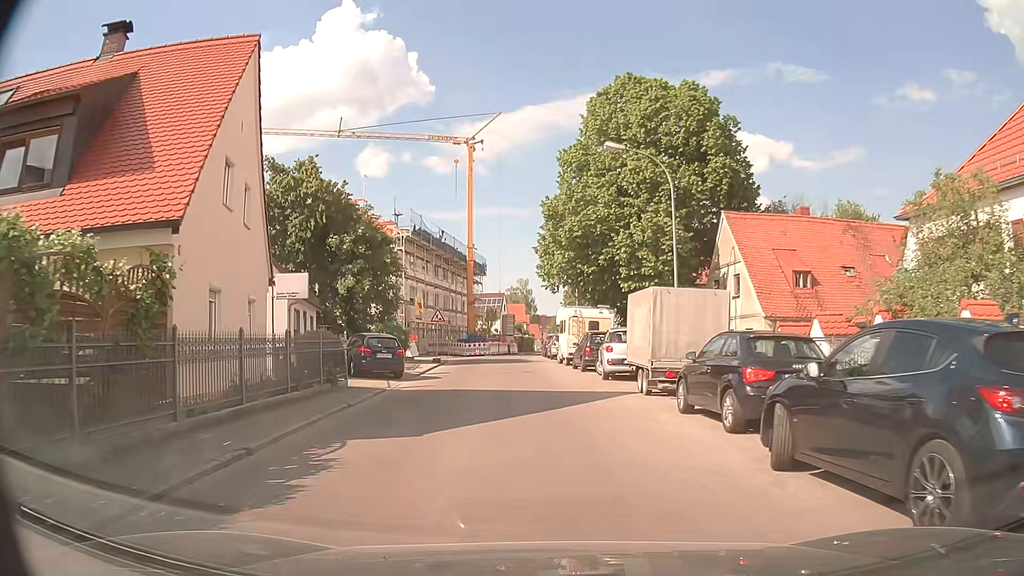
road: tertiary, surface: asphalt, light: Day
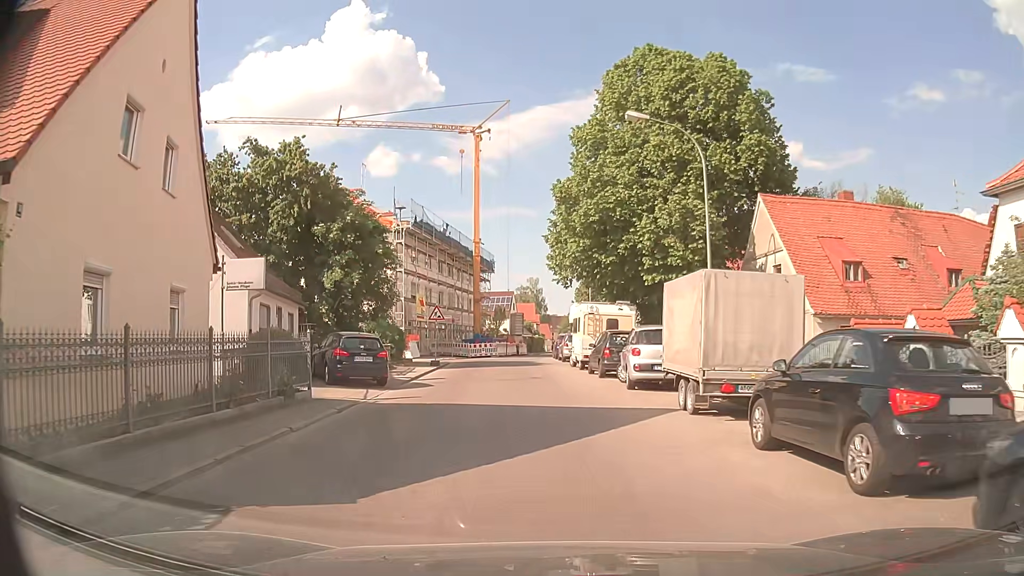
(0.0, +3.8) m; -1°
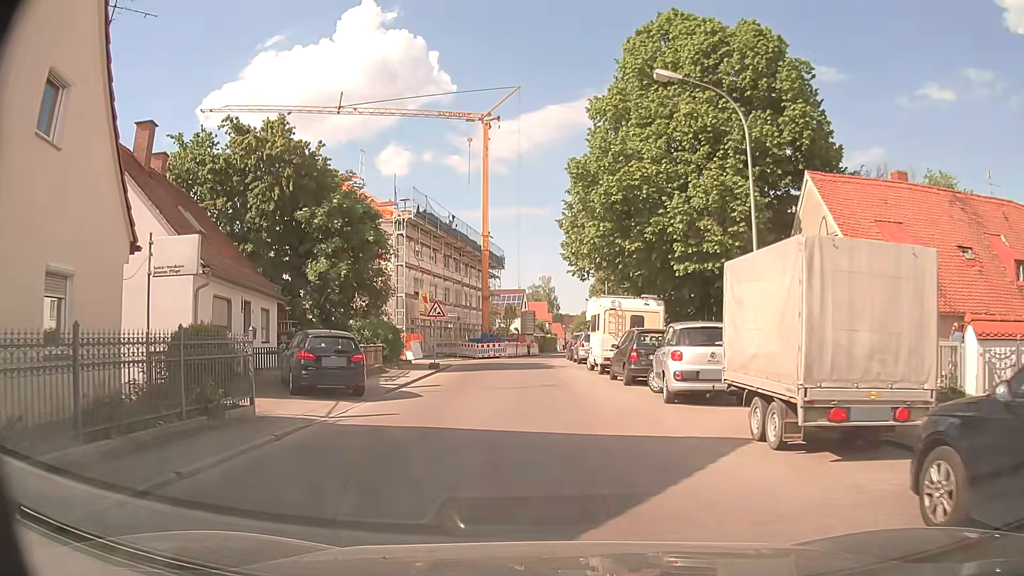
(0.0, +3.7) m; -1°
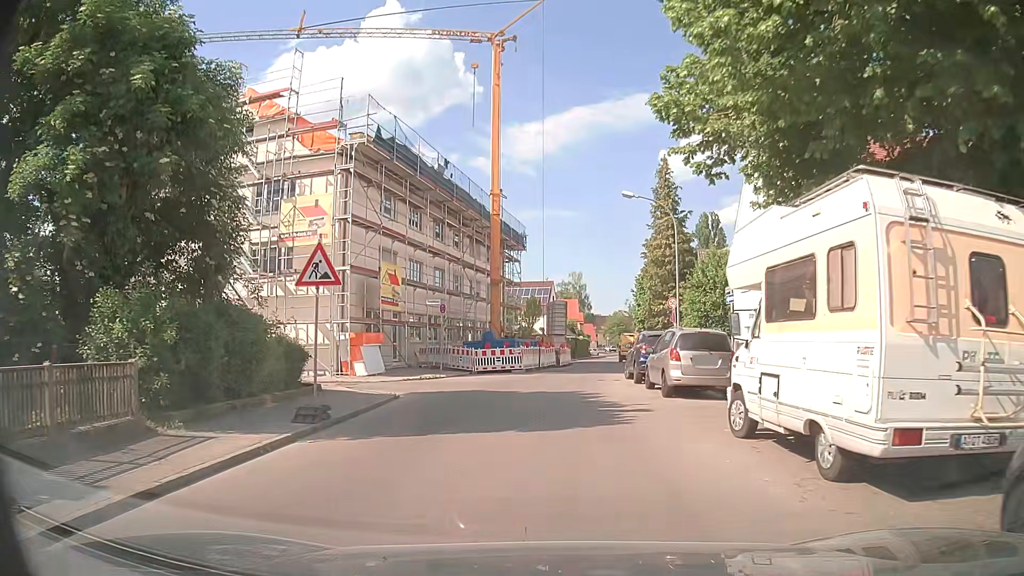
(-0.4, +18.0) m; -2°
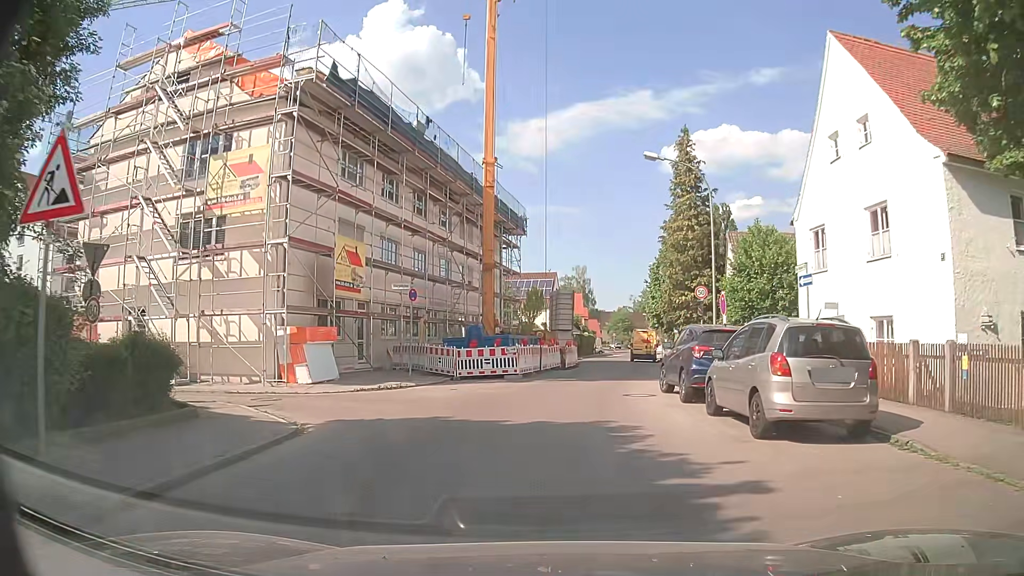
(-0.1, +6.8) m; -1°
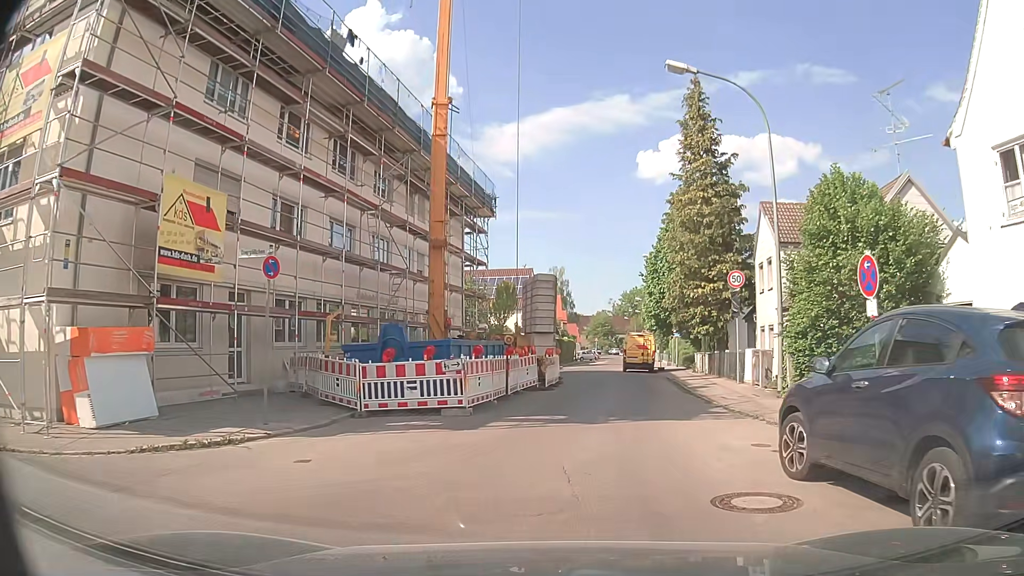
(+0.2, +9.9) m; +2°
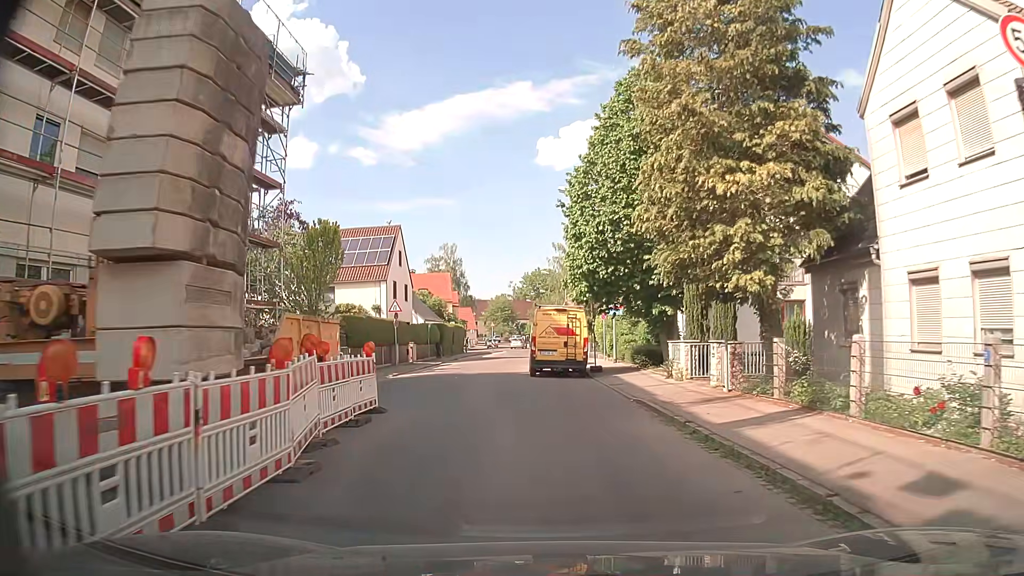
(+1.8, +19.7) m; +10°
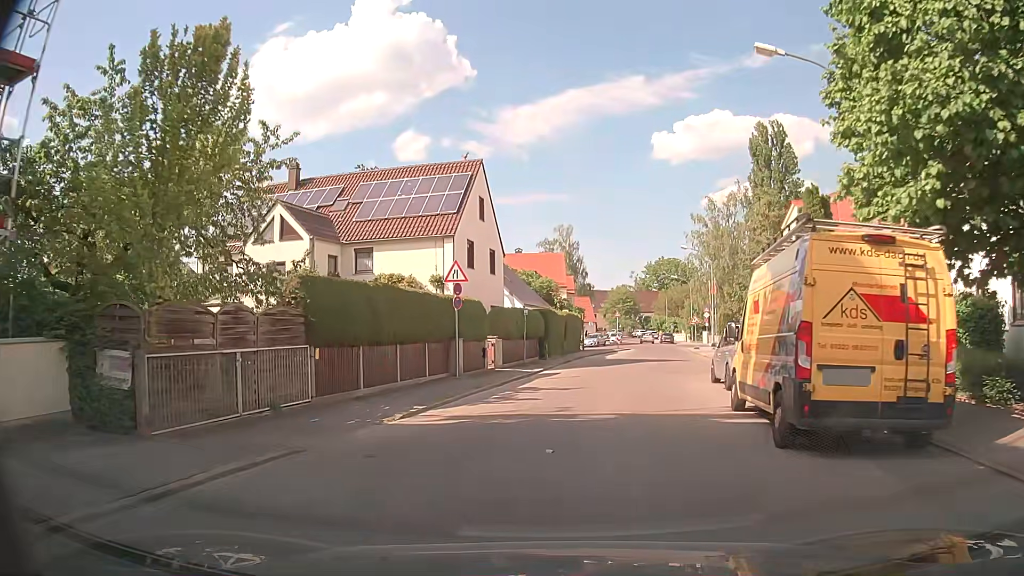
(-1.9, +17.0) m; -12°
(+1, +10) (+3, +20) (+5, +29) (+8, +39) (+10, +49) (+11, +59) (+13, +69) (+14, +79) (+15, +89) (+16, +98) m
